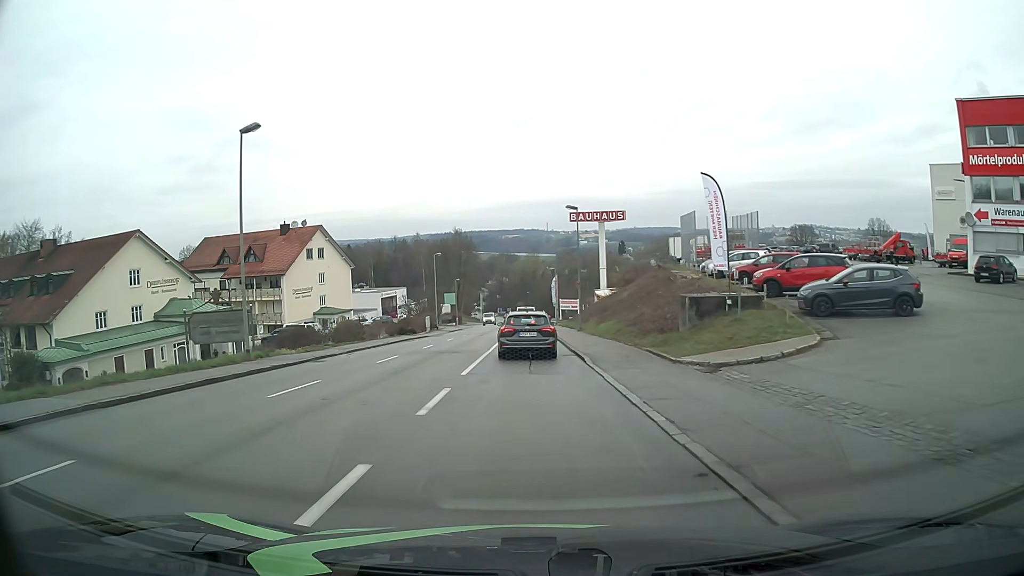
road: tertiary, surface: asphalt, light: Day
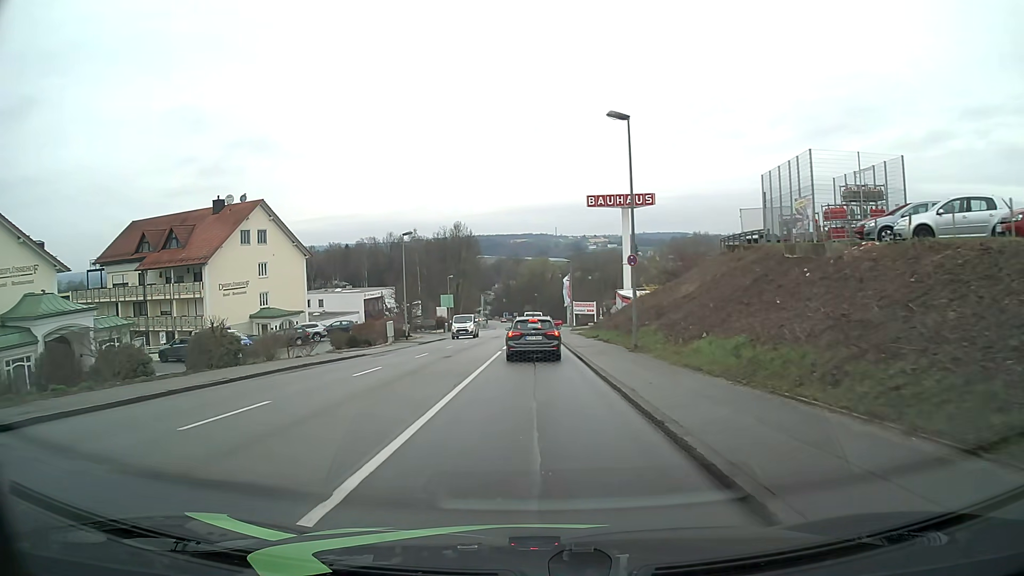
(-0.2, +21.5) m; -1°
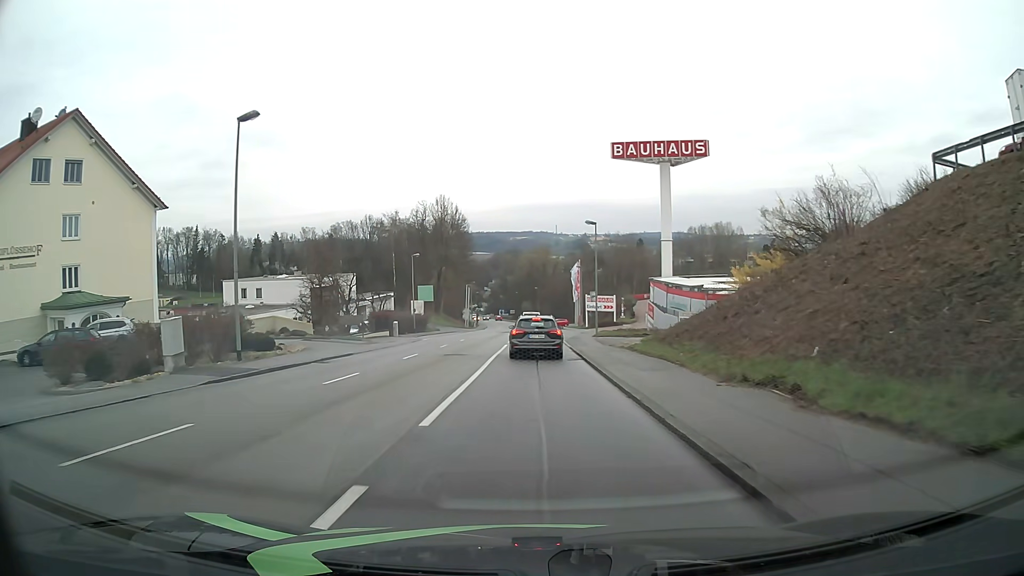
(-0.2, +30.0) m; 0°
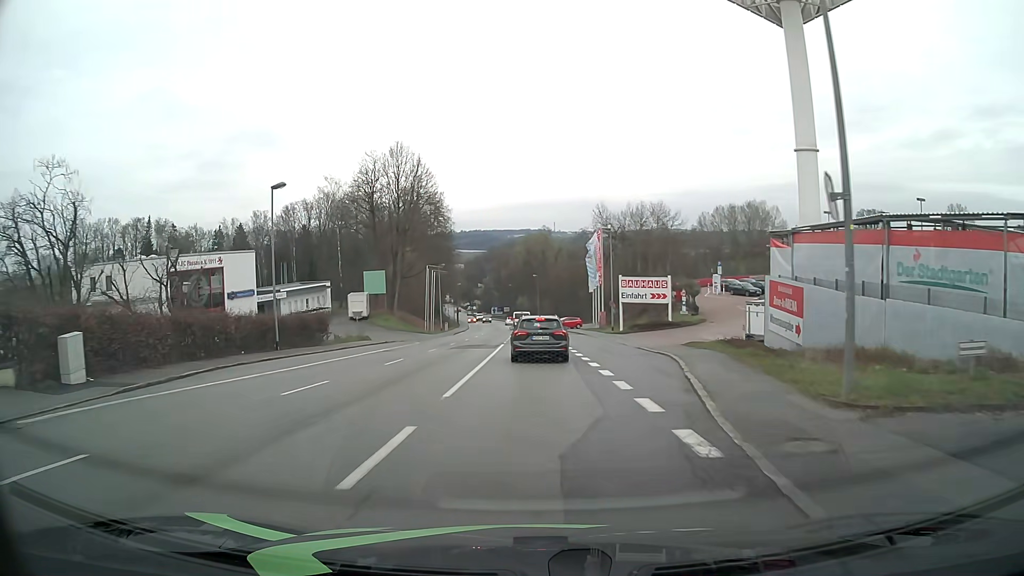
(+0.1, +38.4) m; 0°
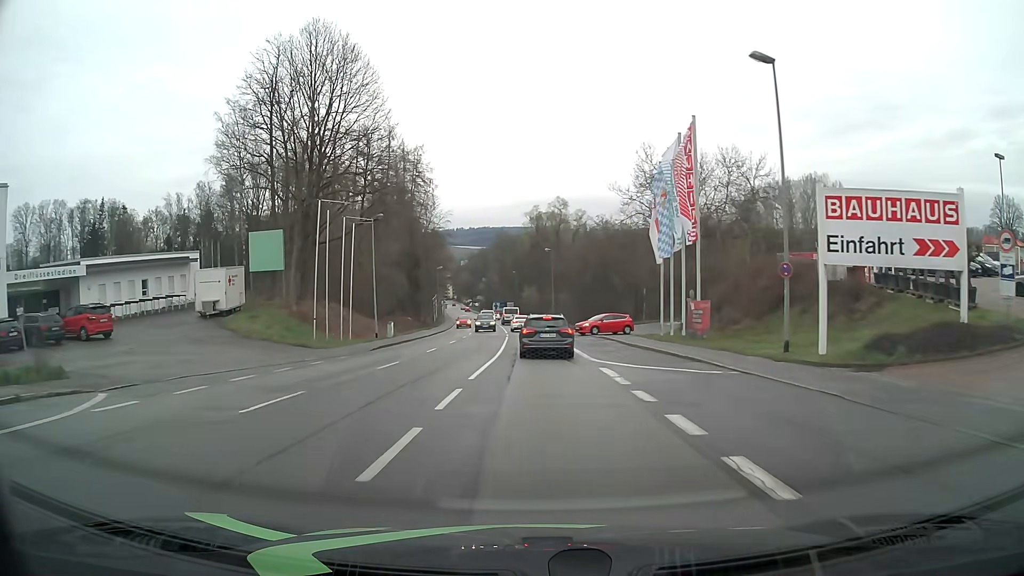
(-0.1, +38.2) m; -1°
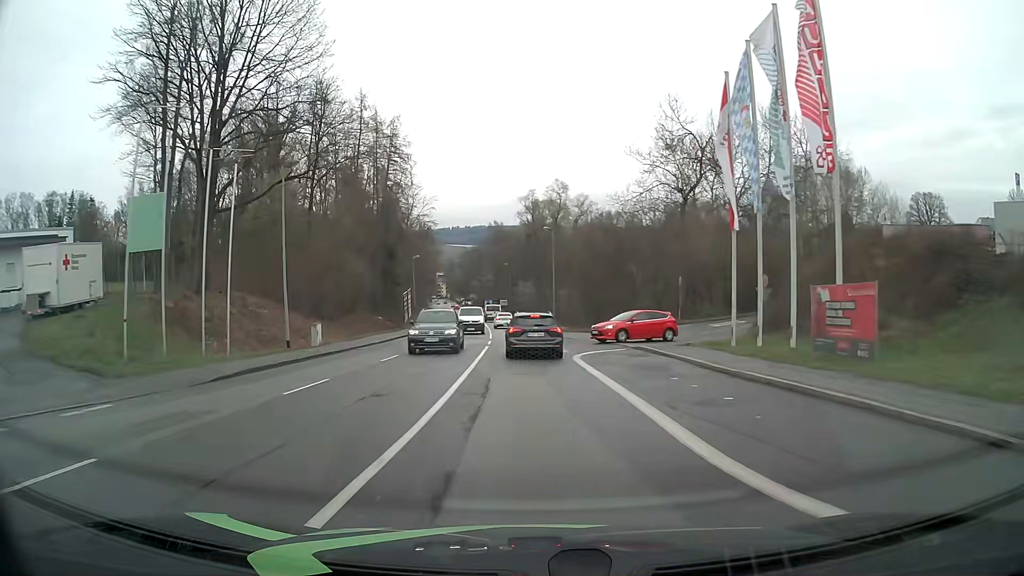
(+0.1, +16.0) m; +1°
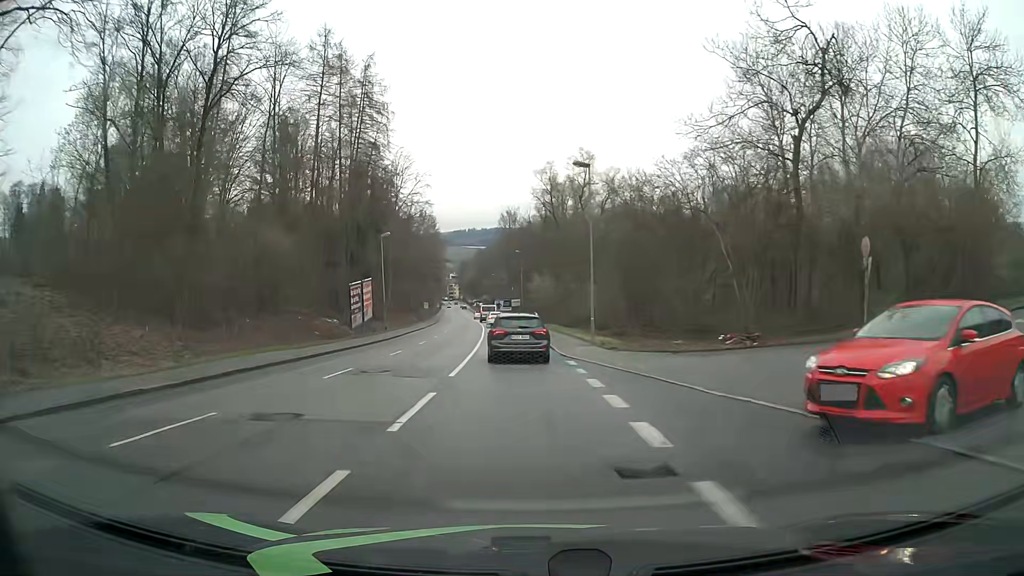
(-0.2, +23.6) m; -2°
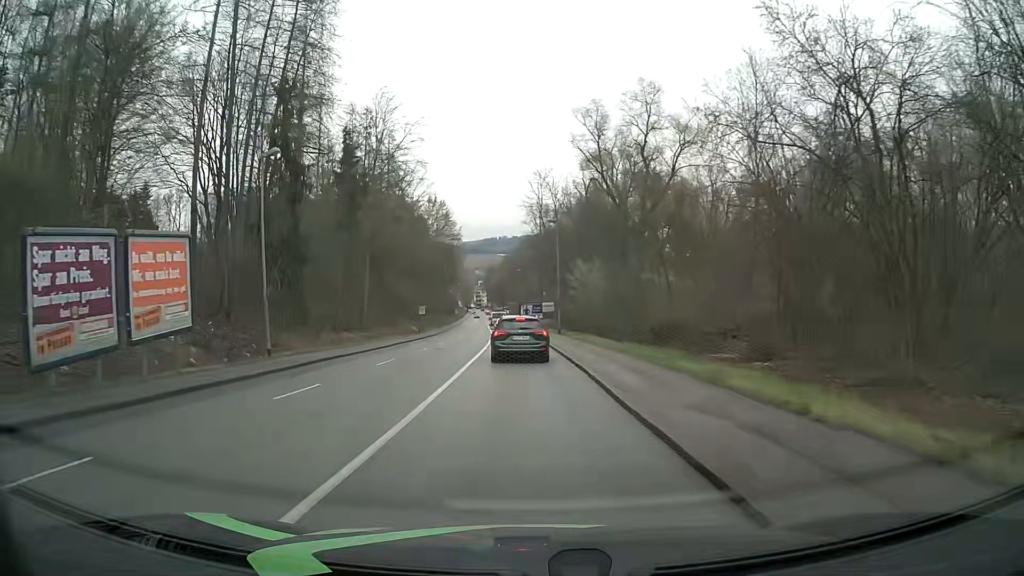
(-0.7, +30.5) m; -2°
(0, +10) (0, +20) (-1, +30) (-1, +40) (-2, +50) (-2, +60) (-3, +70) (-4, +80) (-5, +90) (-6, +100) m
